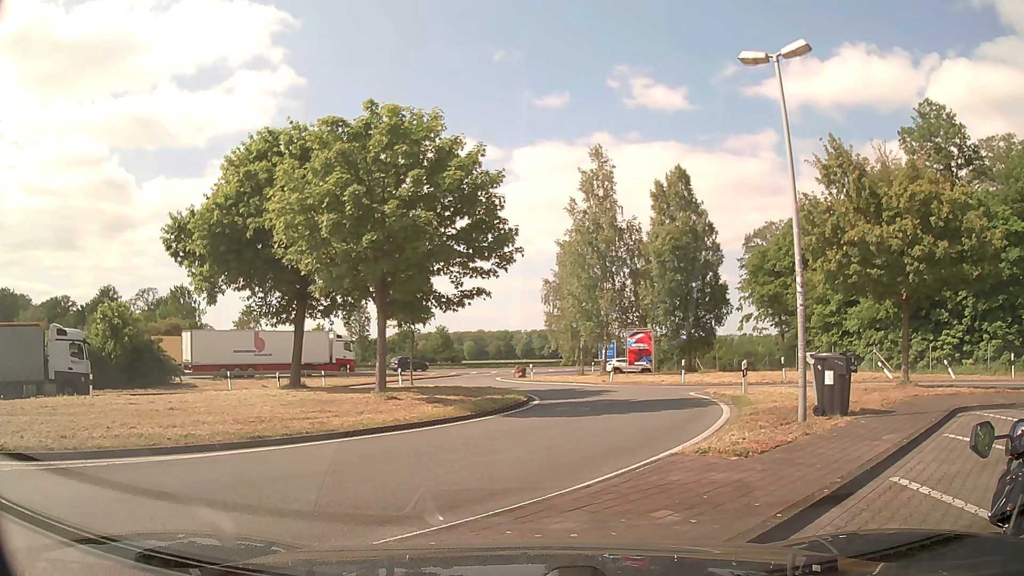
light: Day
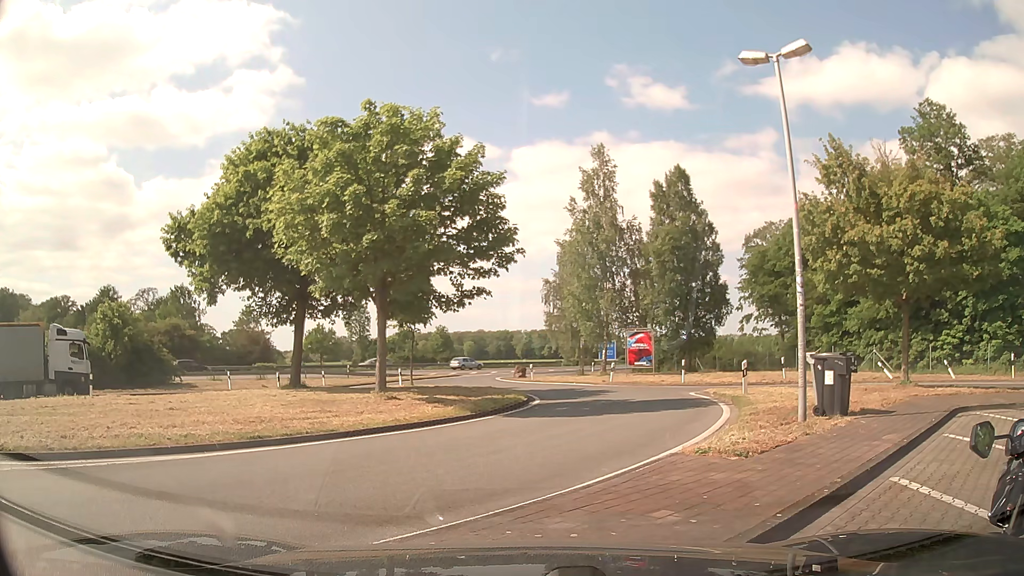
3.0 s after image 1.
(0.0, 0.0) m; 0°
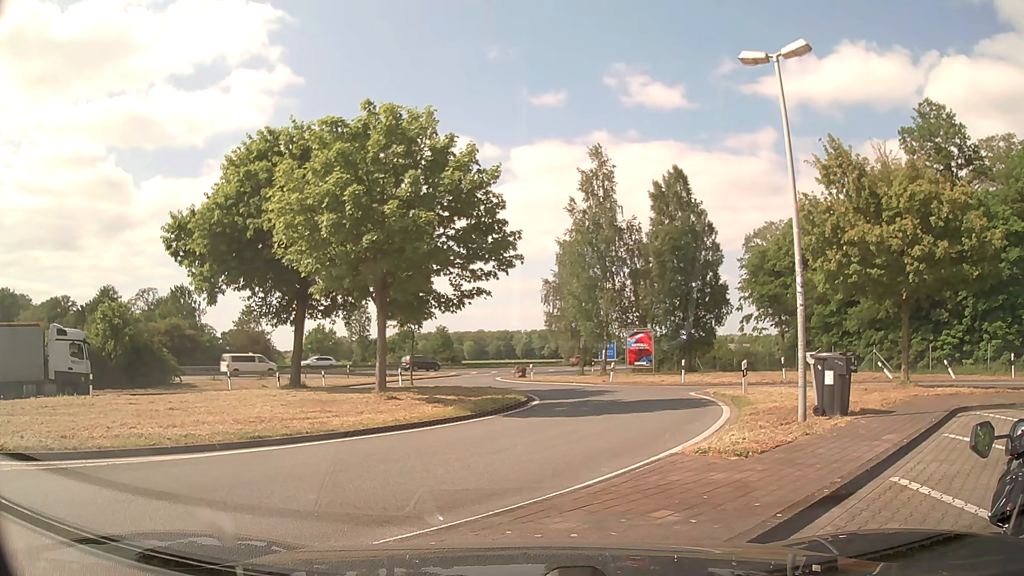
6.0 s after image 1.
(0.0, 0.0) m; 0°
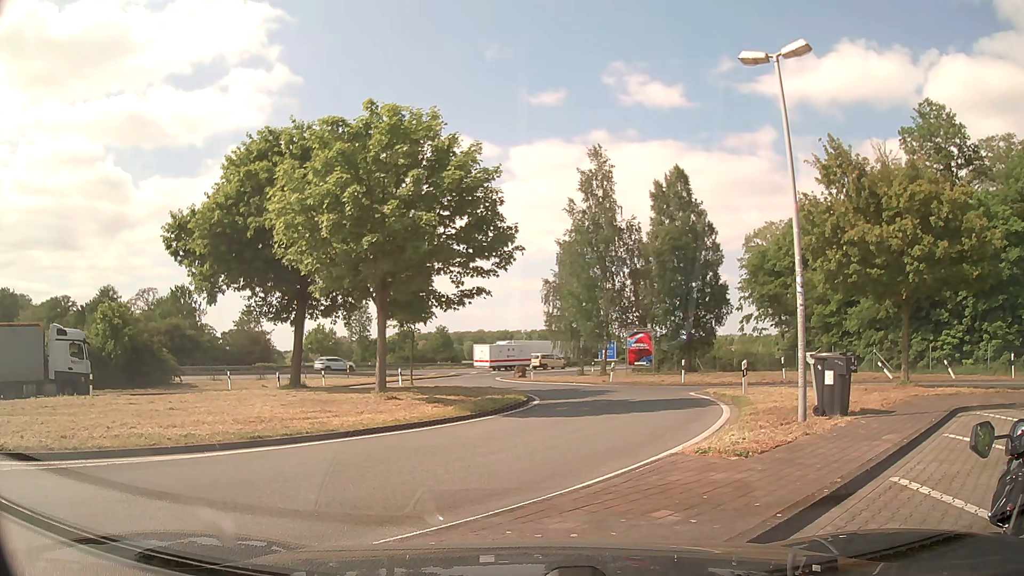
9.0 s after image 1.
(0.0, 0.0) m; 0°
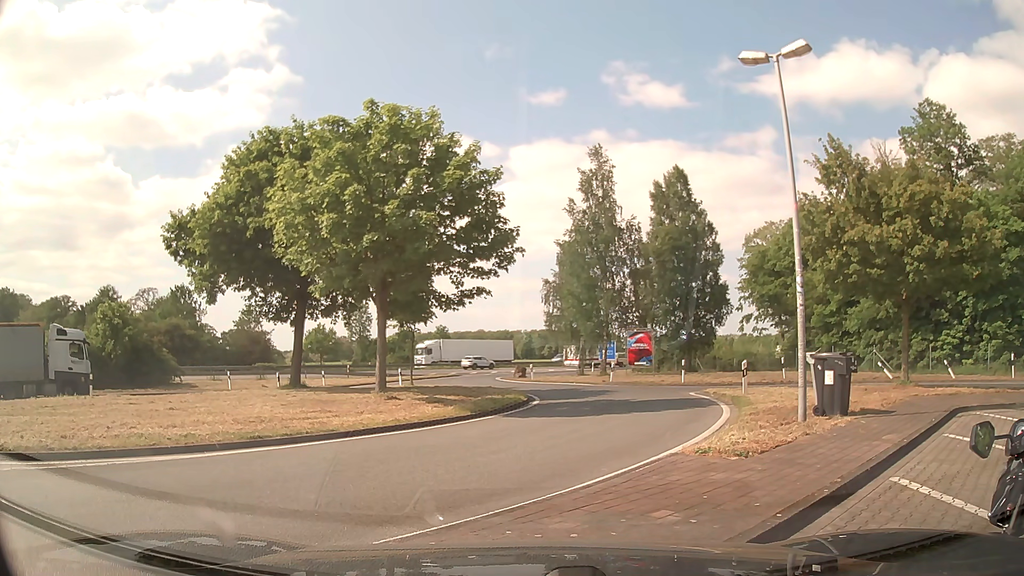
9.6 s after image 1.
(0.0, 0.0) m; 0°
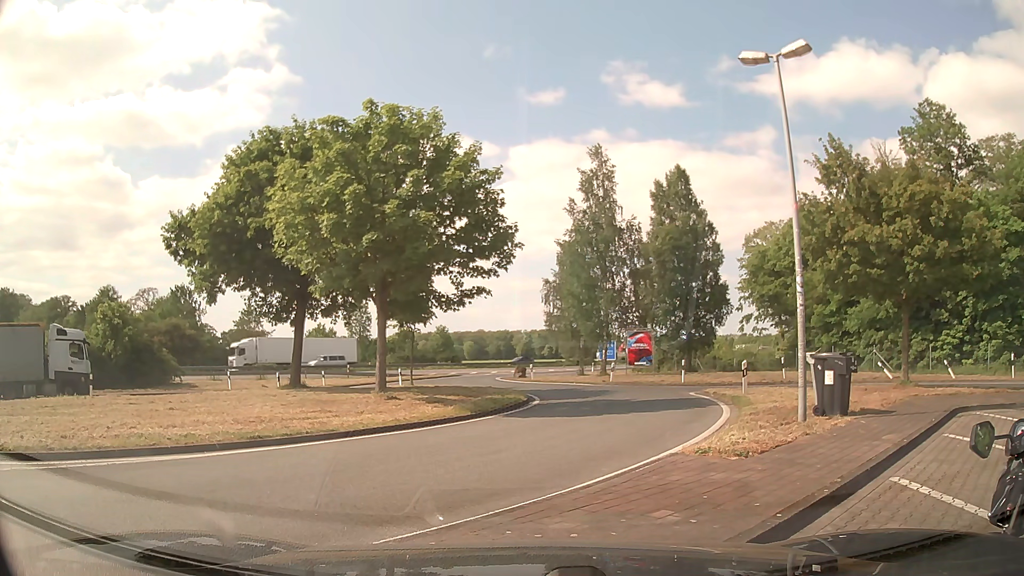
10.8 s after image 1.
(0.0, 0.0) m; 0°
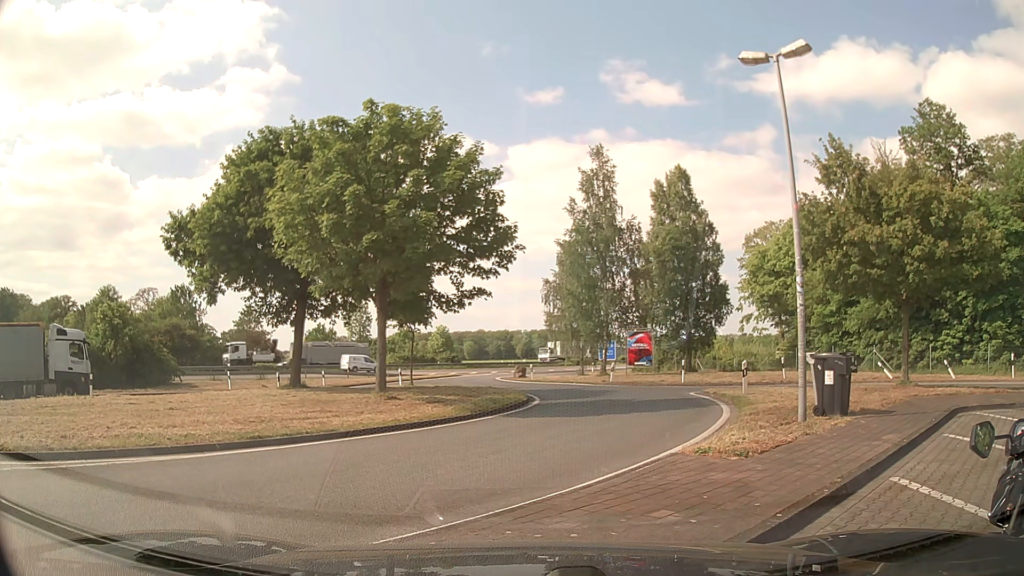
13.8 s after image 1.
(0.0, 0.0) m; 0°
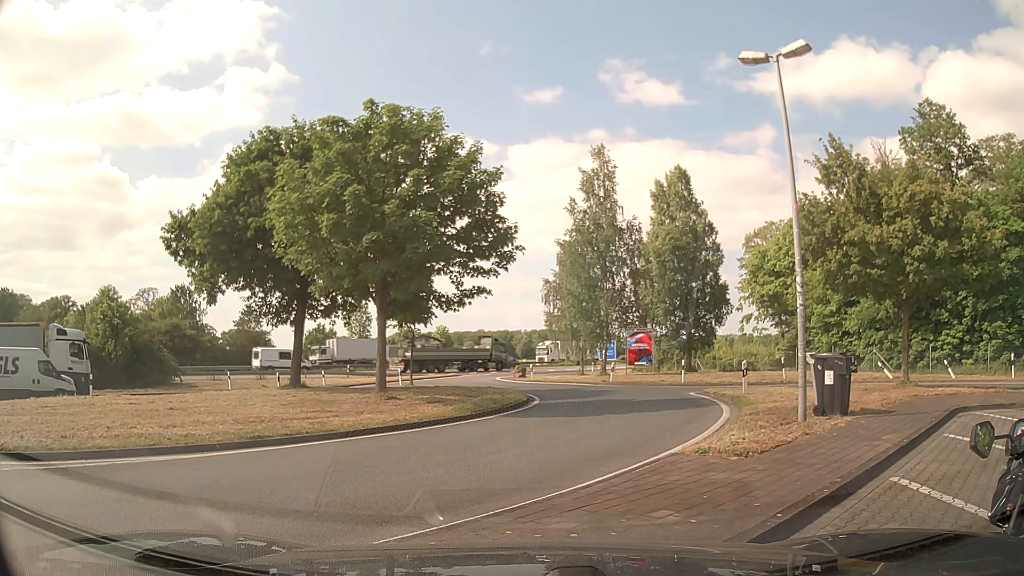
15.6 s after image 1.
(0.0, 0.0) m; 0°
